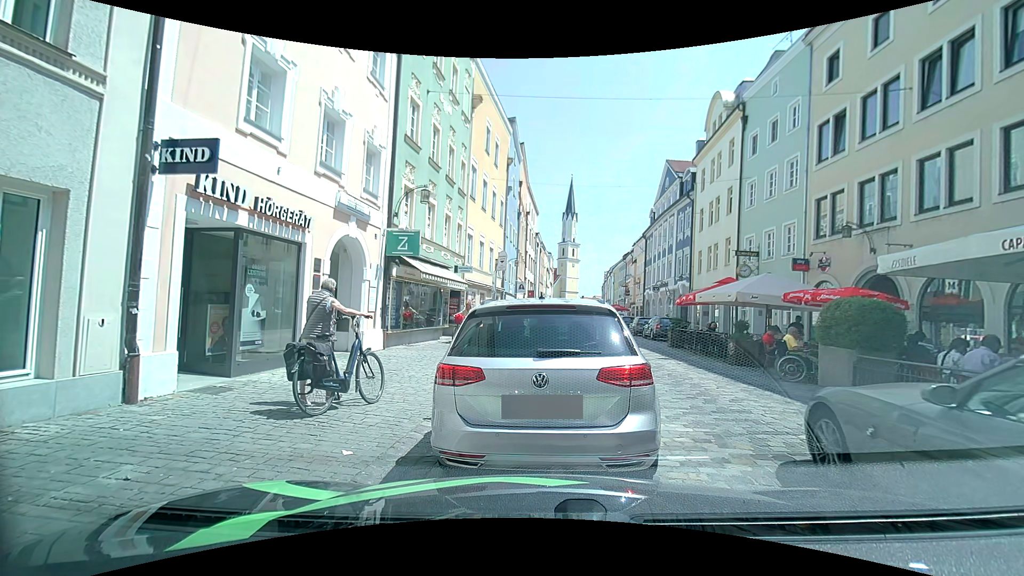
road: residential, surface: sett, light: Day
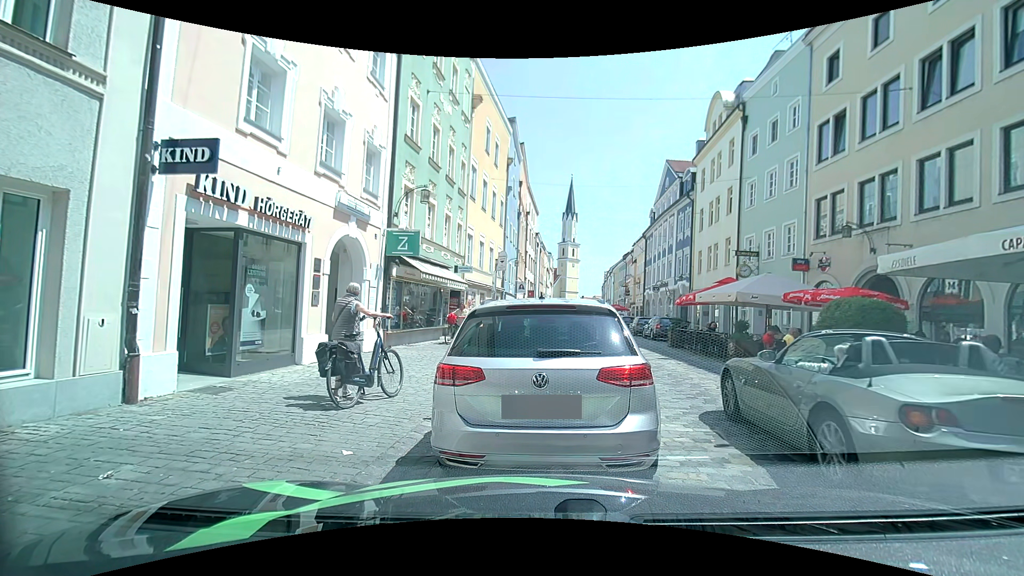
(0.0, 0.0) m; 0°
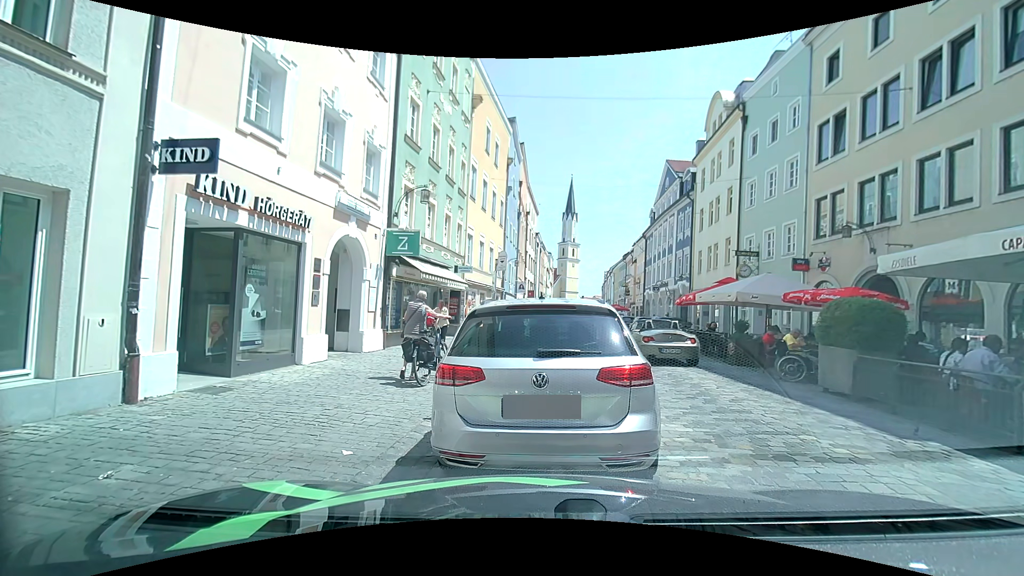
(0.0, 0.0) m; 0°
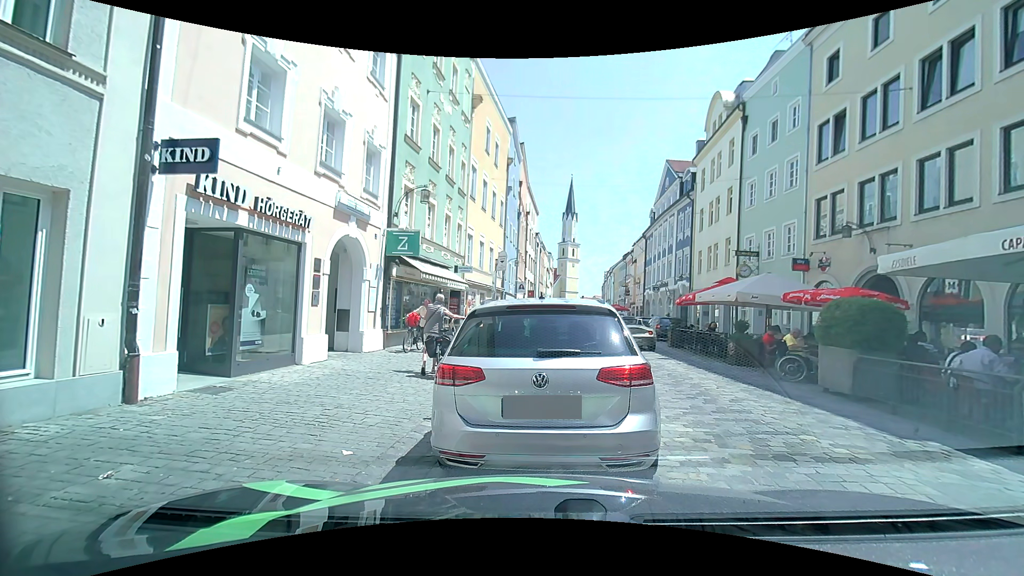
(0.0, 0.0) m; 0°
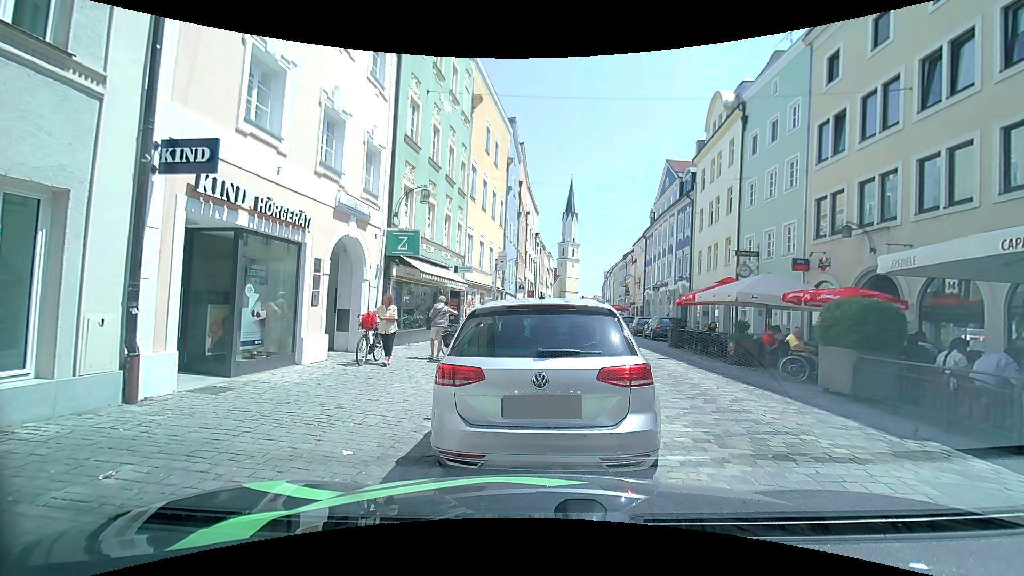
(0.0, 0.0) m; 0°
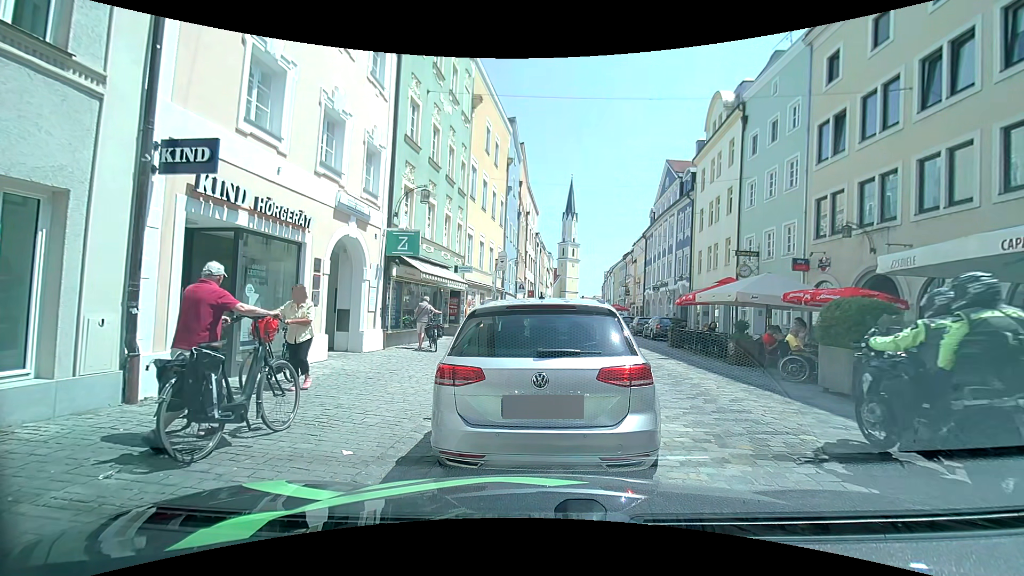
(0.0, 0.0) m; 0°
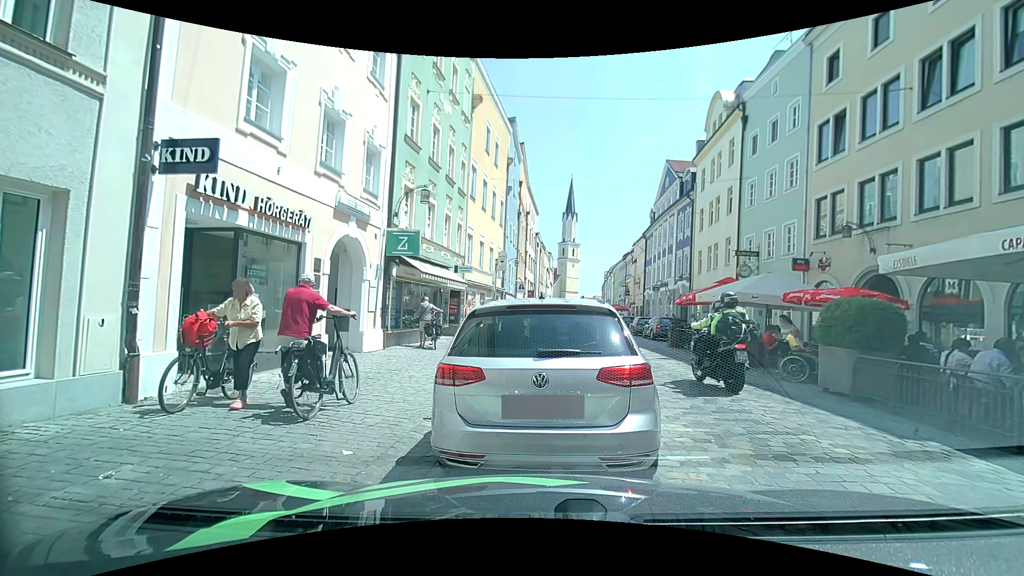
(0.0, 0.0) m; 0°
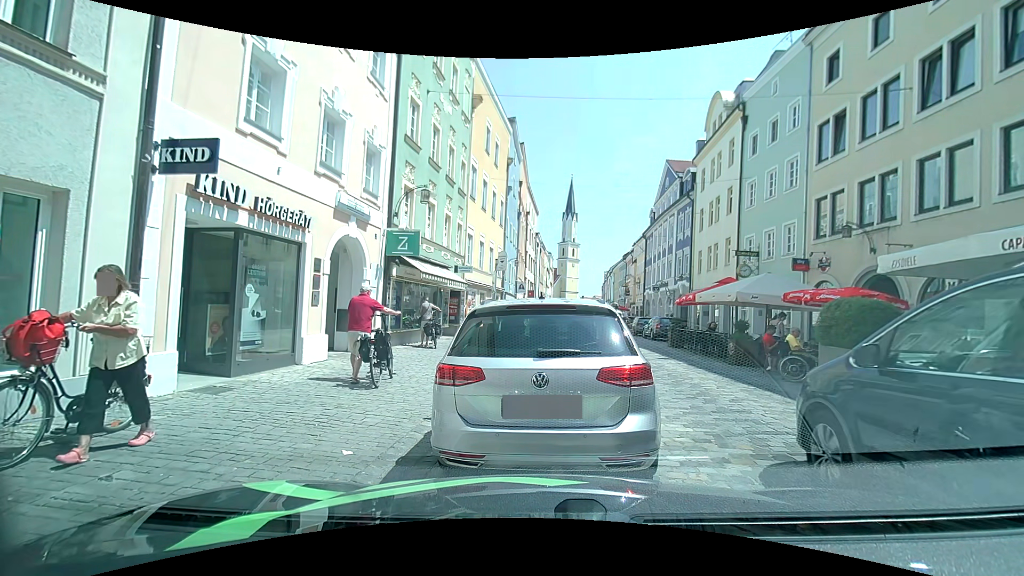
(0.0, 0.0) m; 0°
